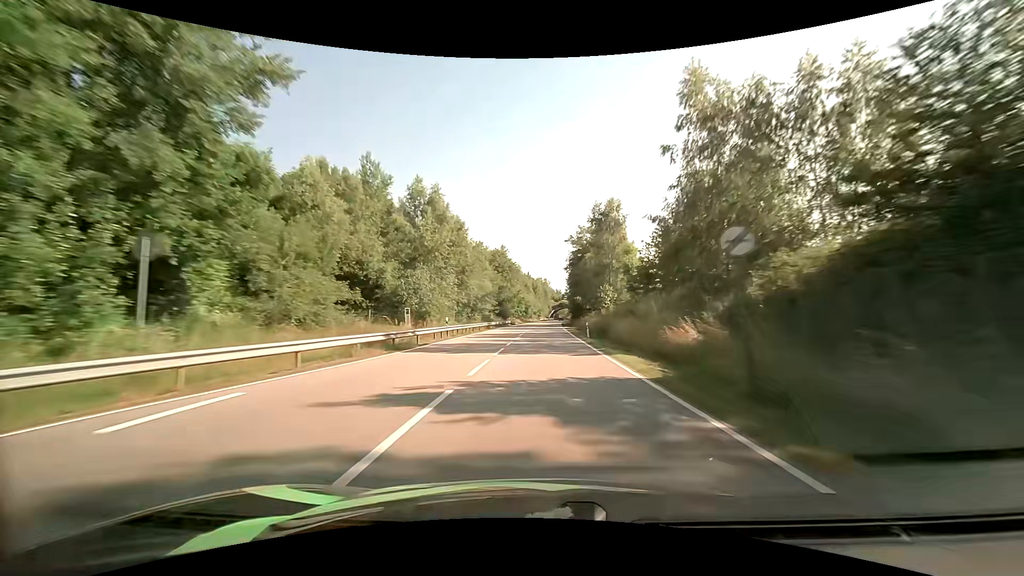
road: primary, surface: asphalt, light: Day
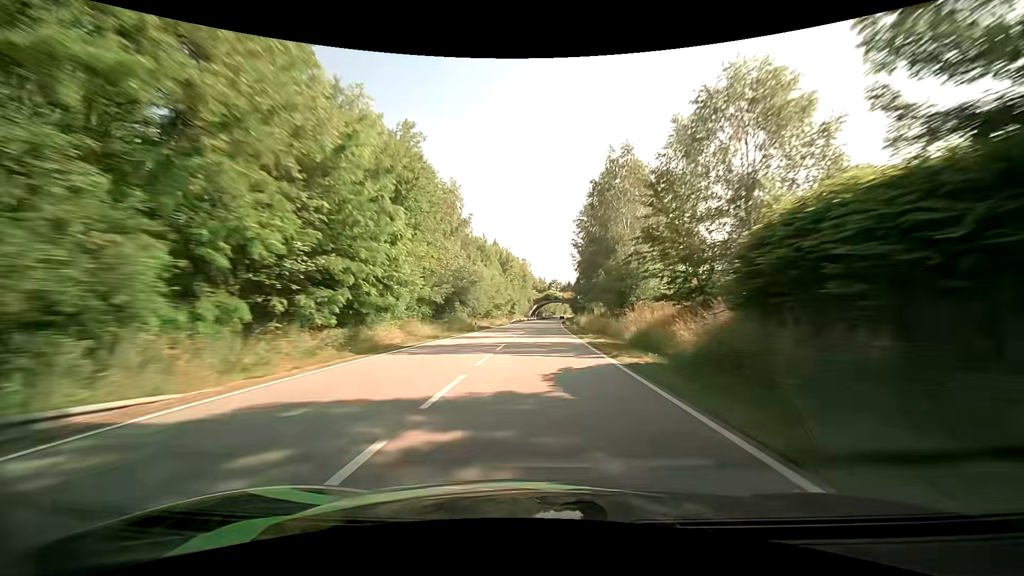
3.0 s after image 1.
(+1.4, +88.4) m; +2°
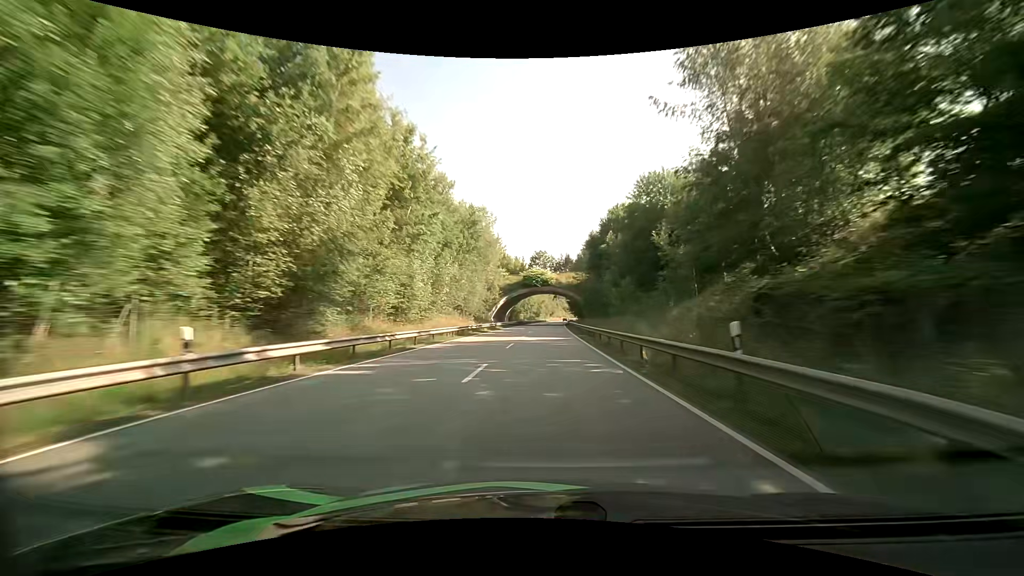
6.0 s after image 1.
(+1.7, +87.9) m; +2°
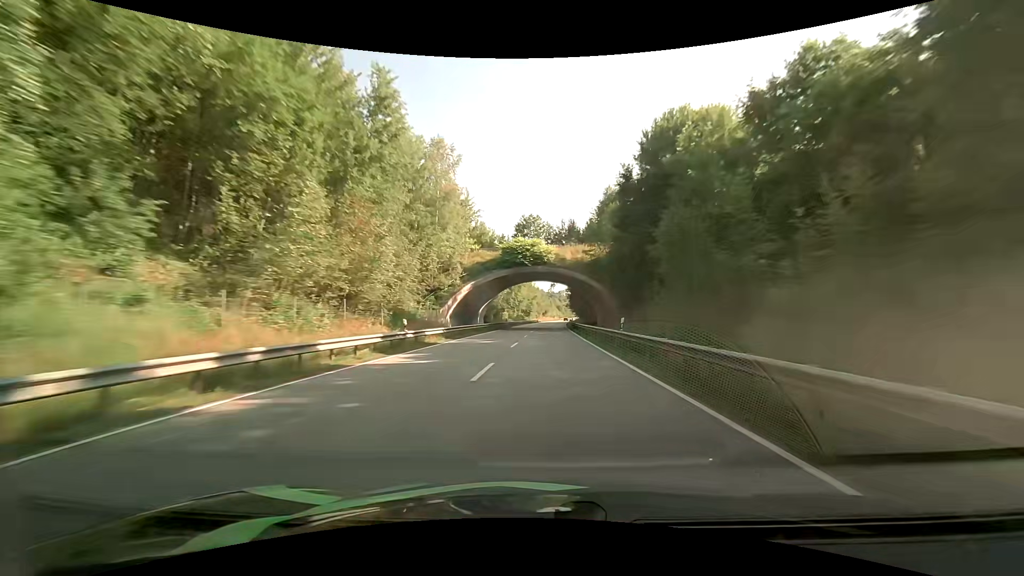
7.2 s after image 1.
(+0.2, +35.6) m; 0°
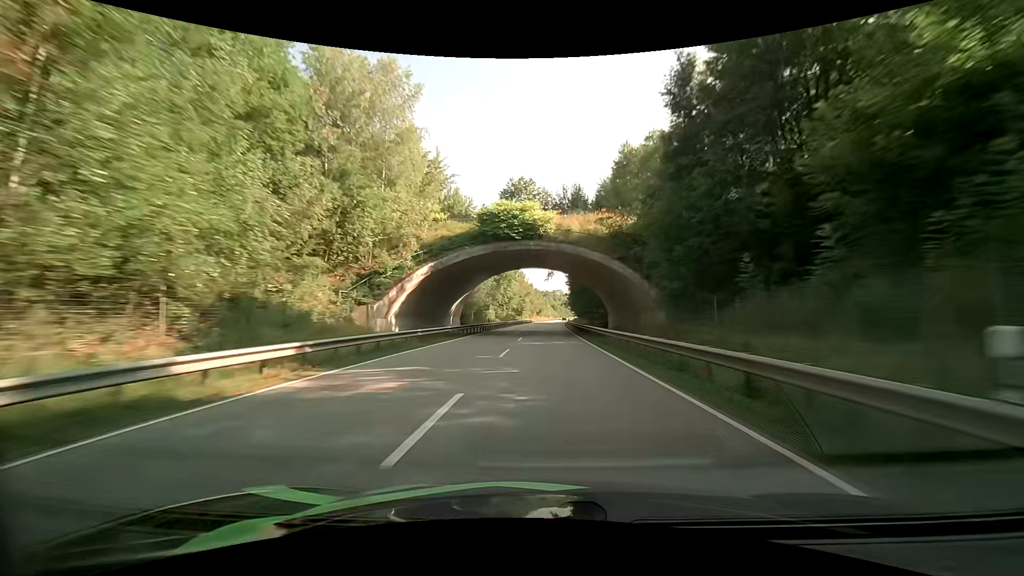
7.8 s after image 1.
(+0.2, +17.8) m; +1°
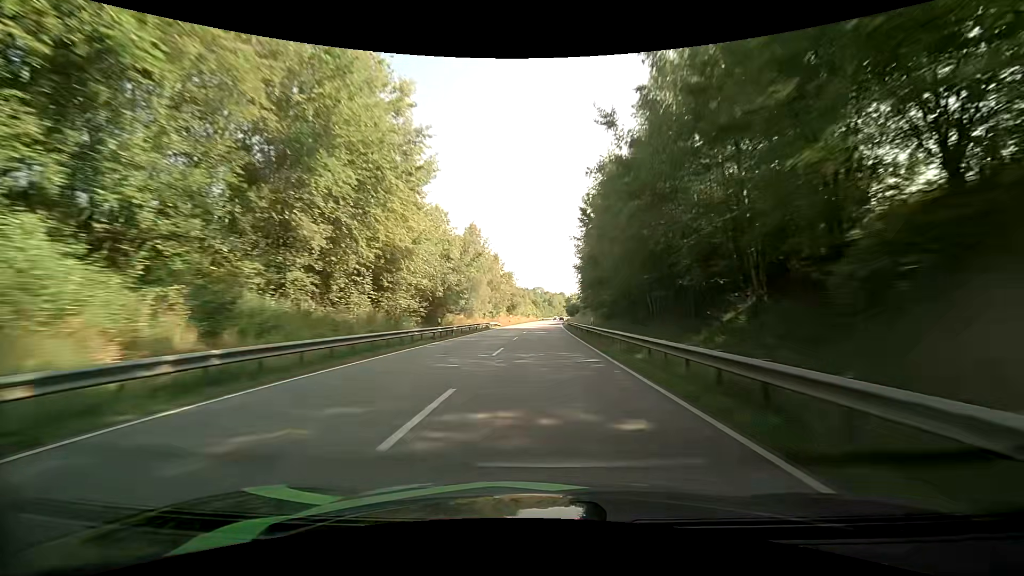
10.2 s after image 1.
(+1.3, +71.6) m; +2°
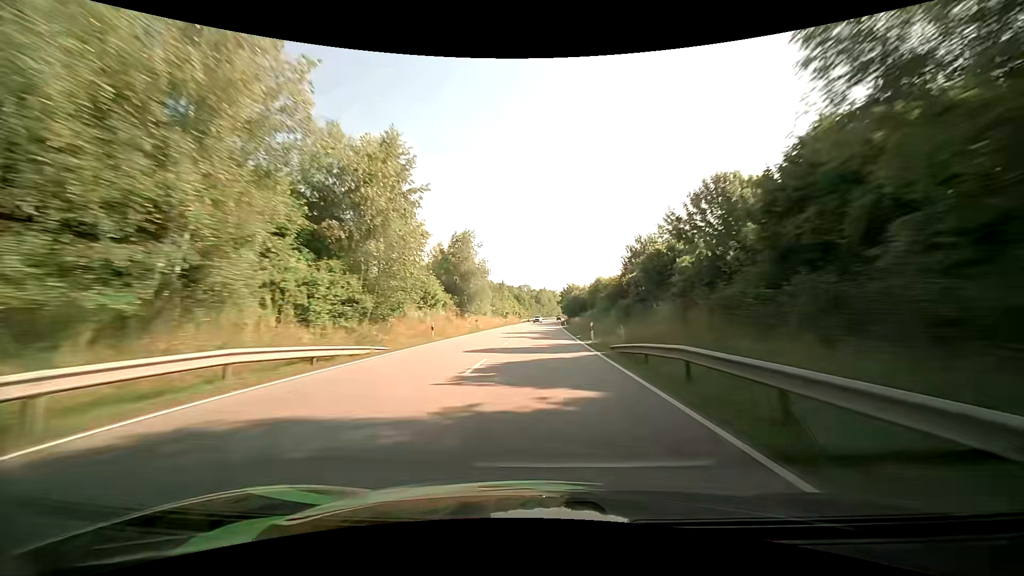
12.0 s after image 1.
(+0.8, +53.5) m; +1°
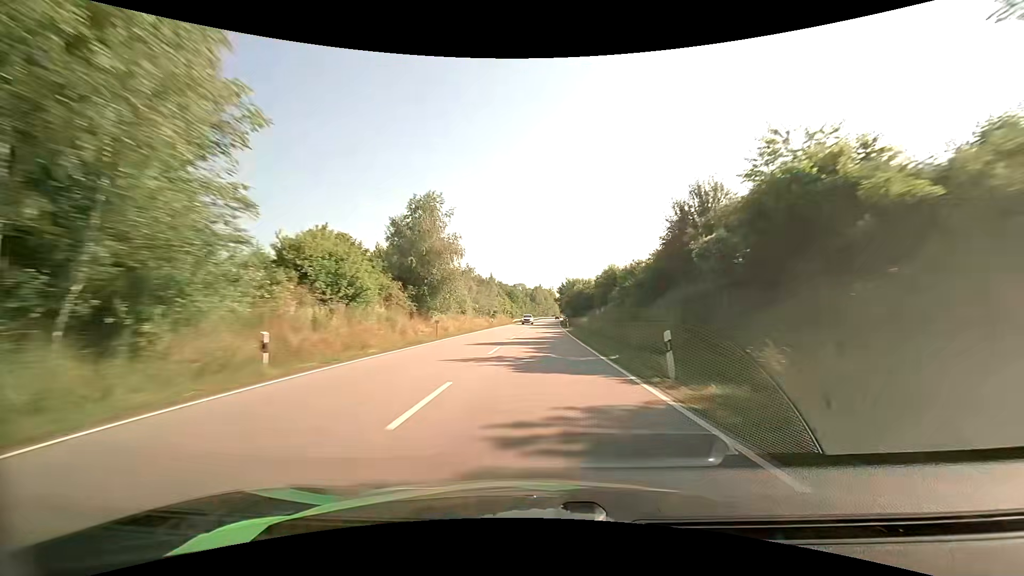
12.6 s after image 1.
(+0.2, +17.8) m; +1°
(0, +10) (0, +20) (0, +30) (0, +40) (+1, +50) (+1, +60) (+1, +70) (+1, +80) (+1, +90) (+2, +100) m
